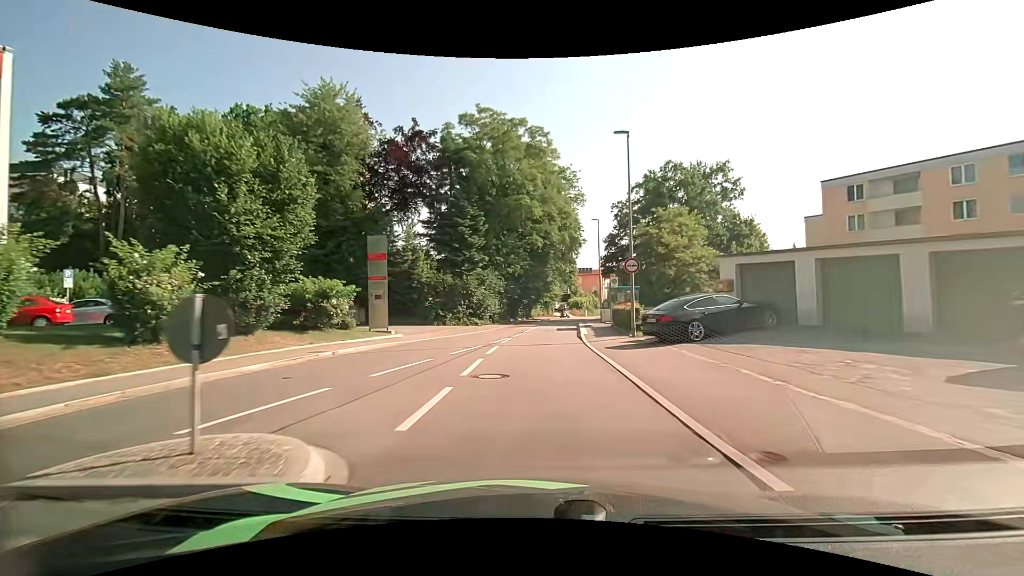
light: Day
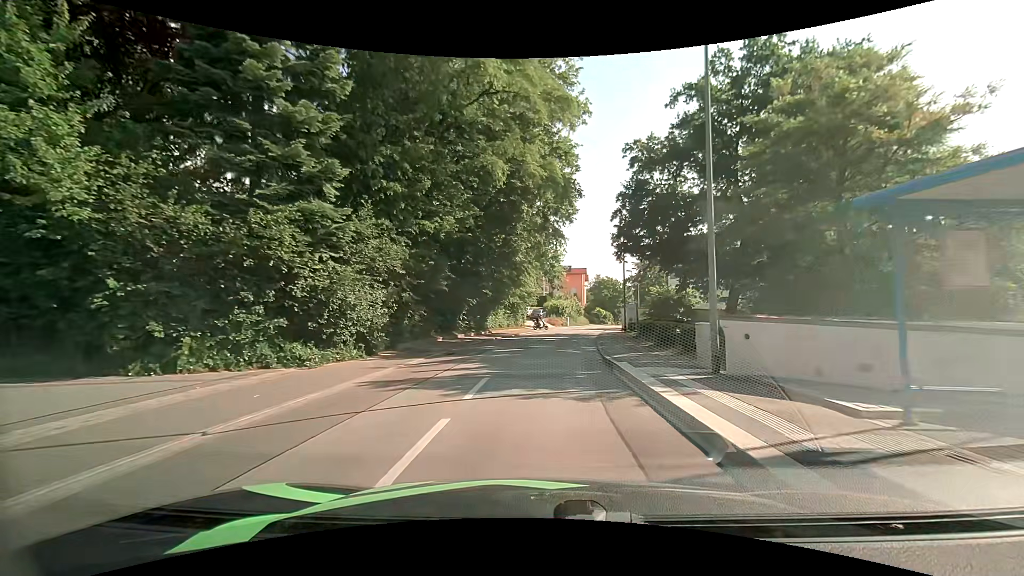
(+0.9, +28.7) m; +4°
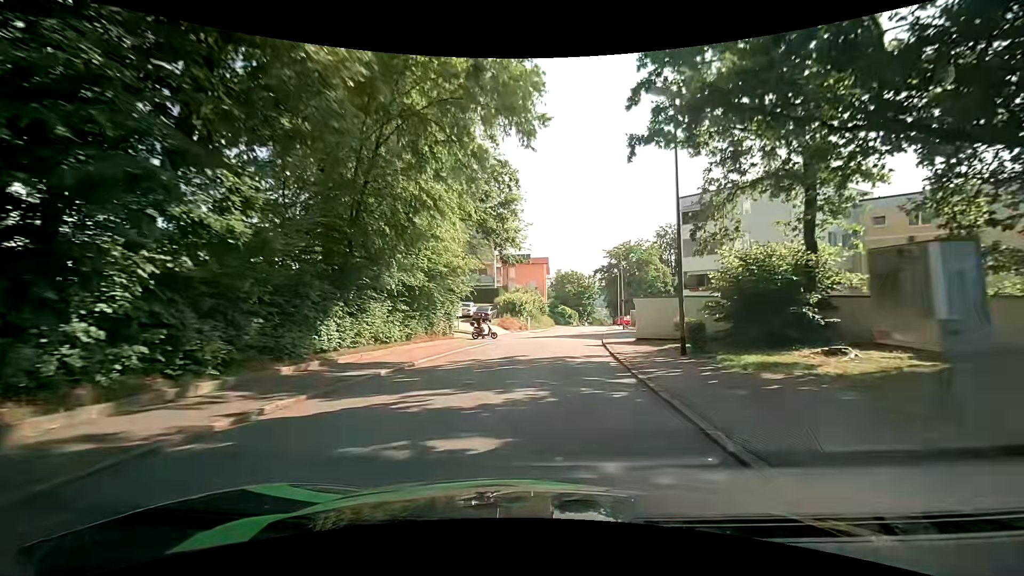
(+0.9, +23.9) m; +4°
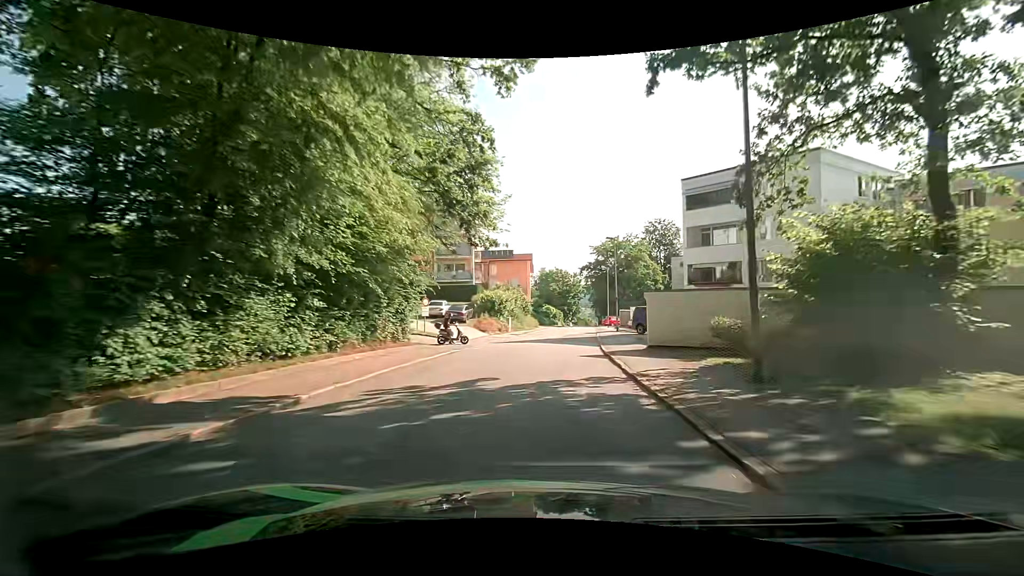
(+0.2, +6.3) m; +4°
(0, +10) (0, +20) (+1, +30) (+2, +40) (+3, +50) (+4, +60) (+4, +70) (+5, +80) (+6, +90) (+7, +100) m
